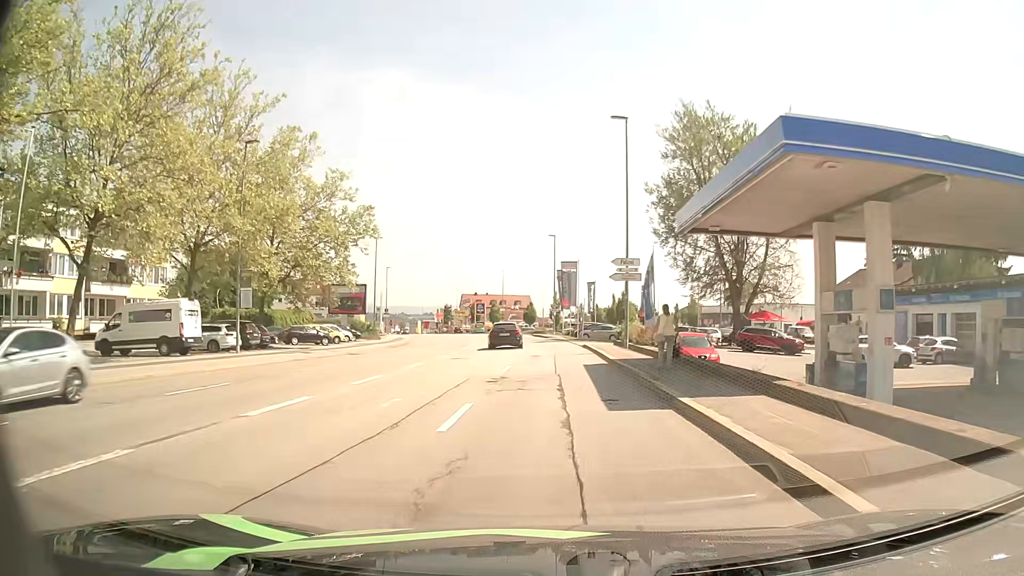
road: tertiary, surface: asphalt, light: Day
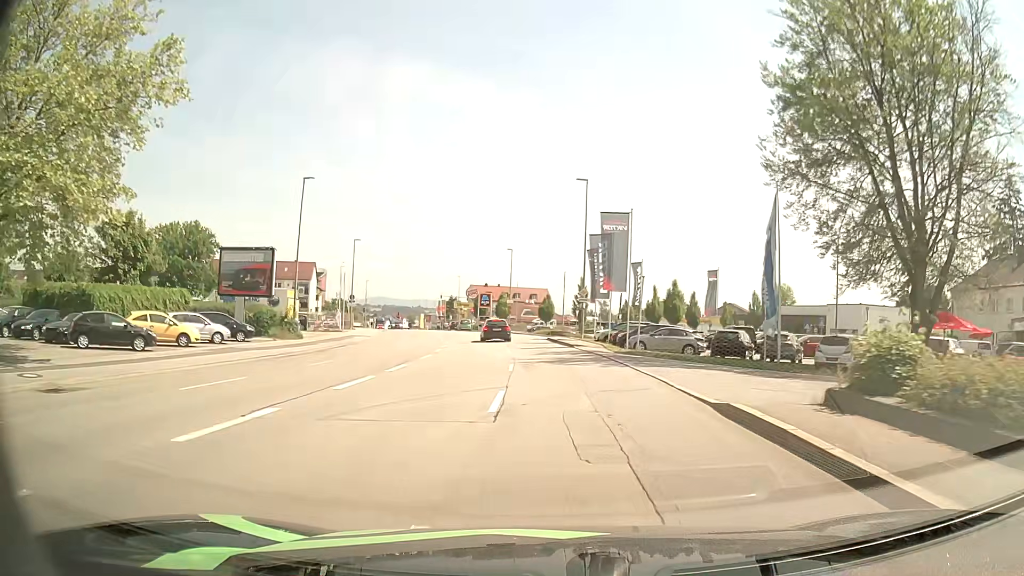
(-0.4, +26.5) m; -2°
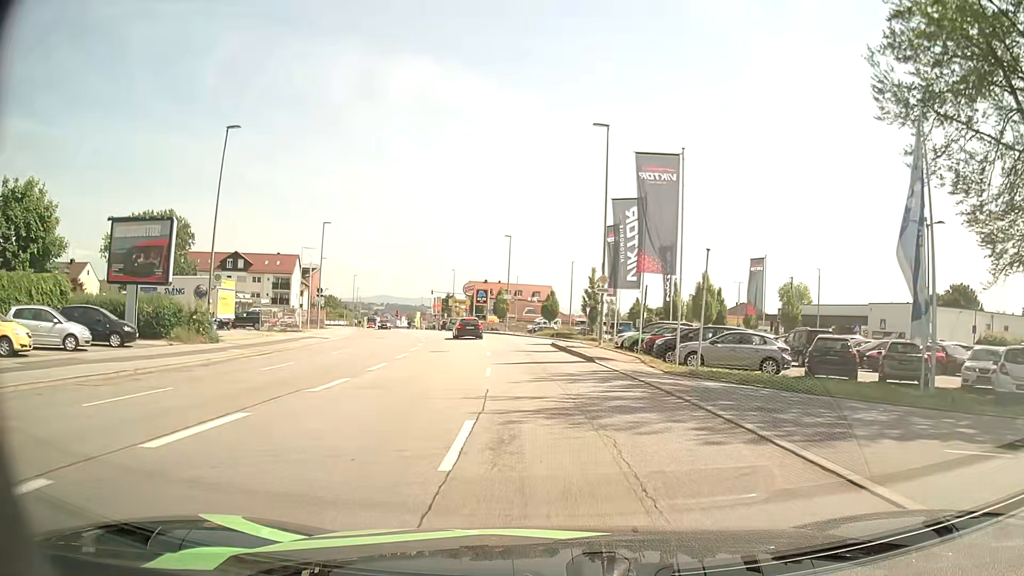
(-0.1, +12.0) m; 0°
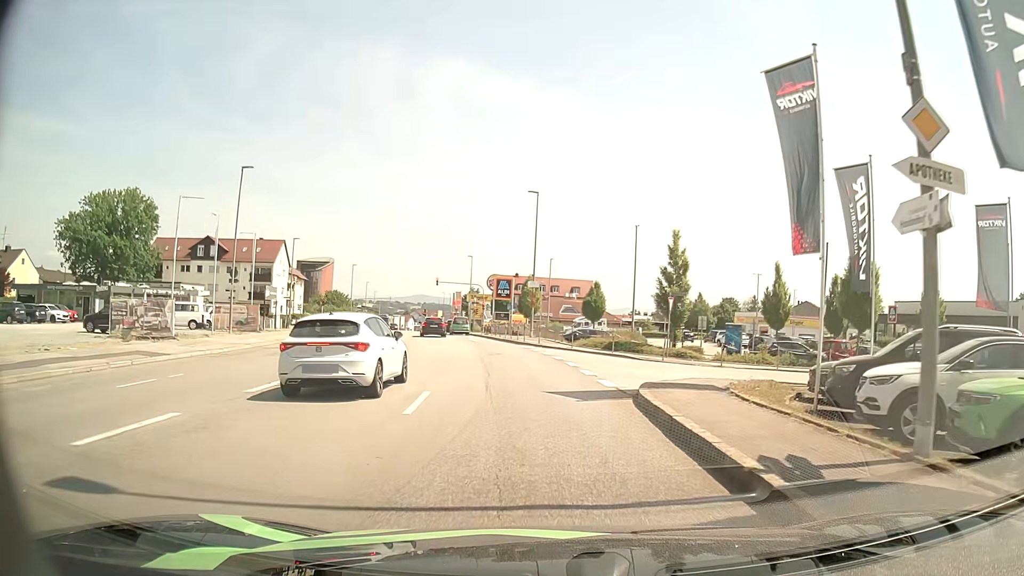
(-0.4, +24.3) m; -3°
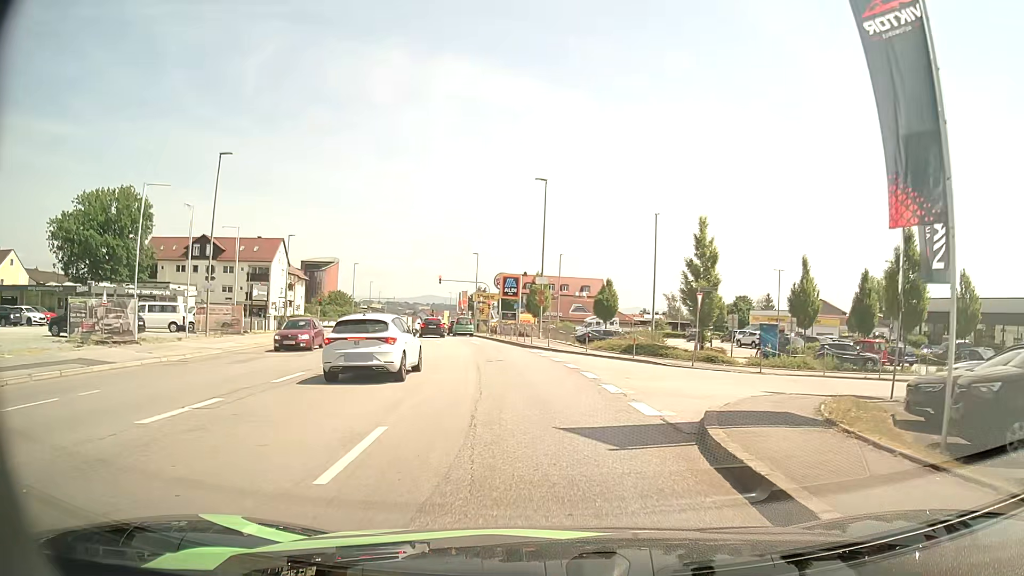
(0.0, +4.1) m; -1°
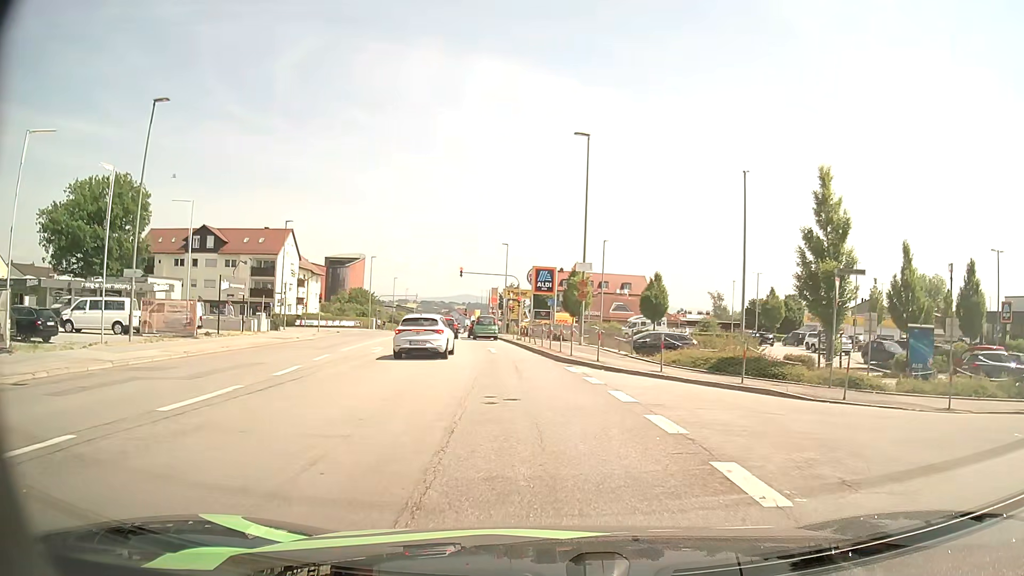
(-0.2, +10.4) m; -4°
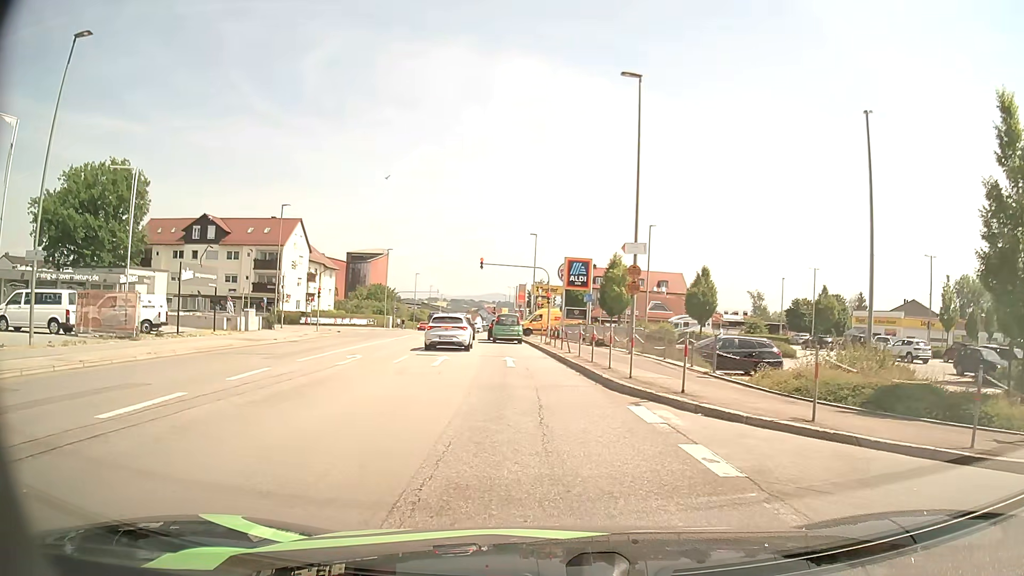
(-0.1, +8.0) m; -2°
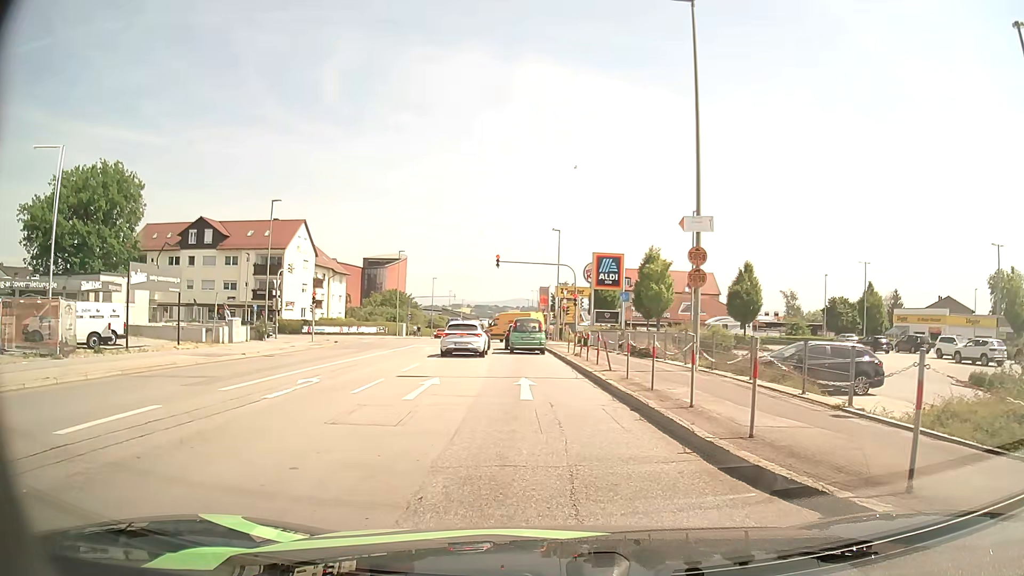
(-0.1, +6.5) m; -2°
(0, +10) (0, +20) (0, +30) (-1, +40) (-2, +50) (-2, +60) (-3, +70) (-3, +80) (-4, +90) (-4, +100) m
